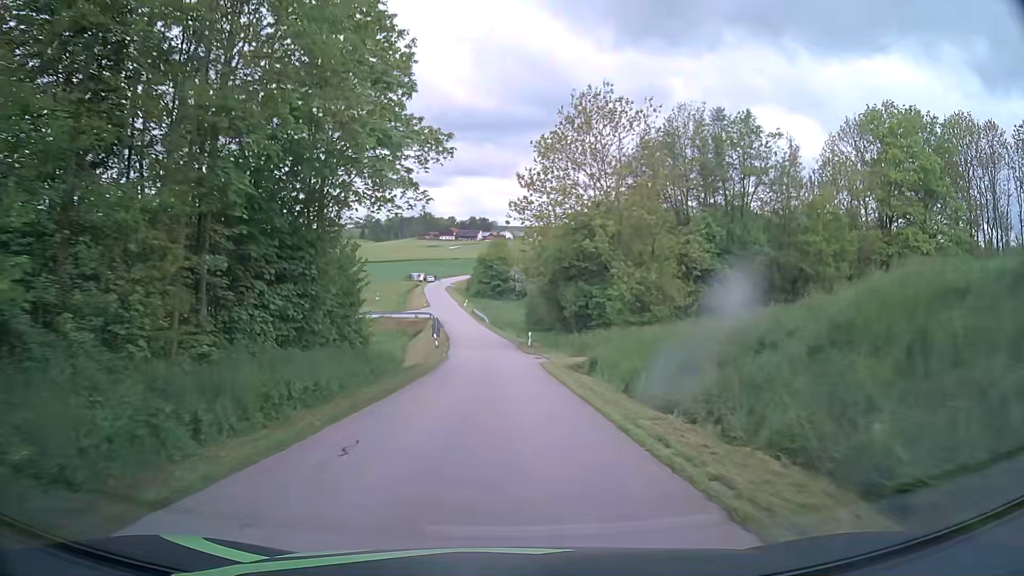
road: unclassified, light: Day
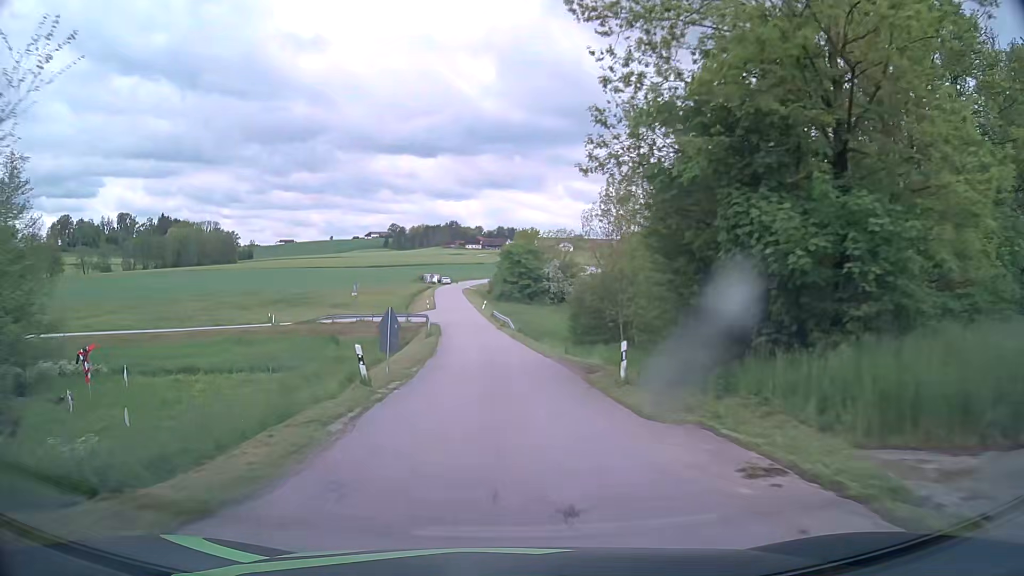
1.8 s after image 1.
(-0.5, +27.7) m; -2°
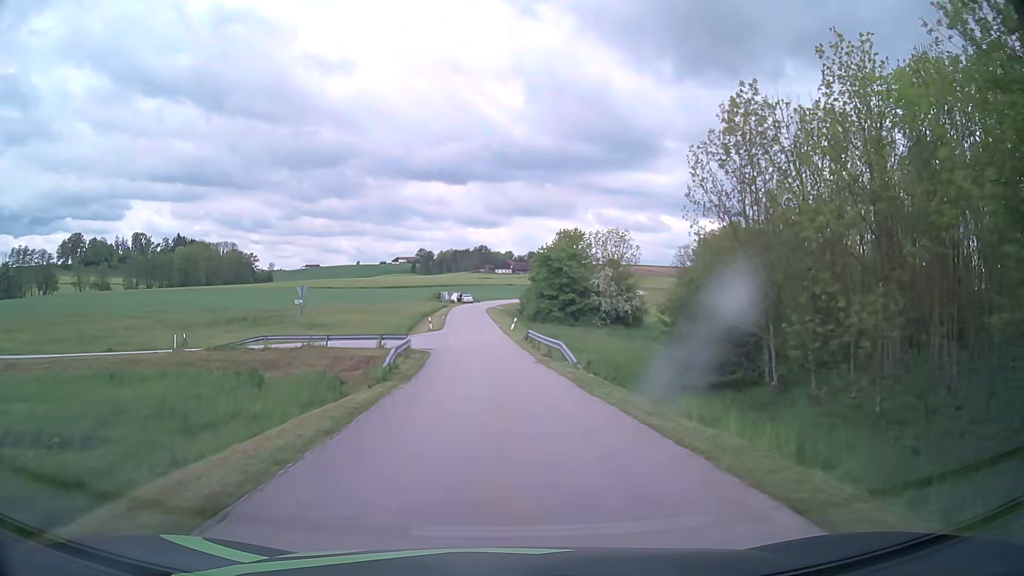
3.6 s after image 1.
(-0.7, +24.5) m; -3°
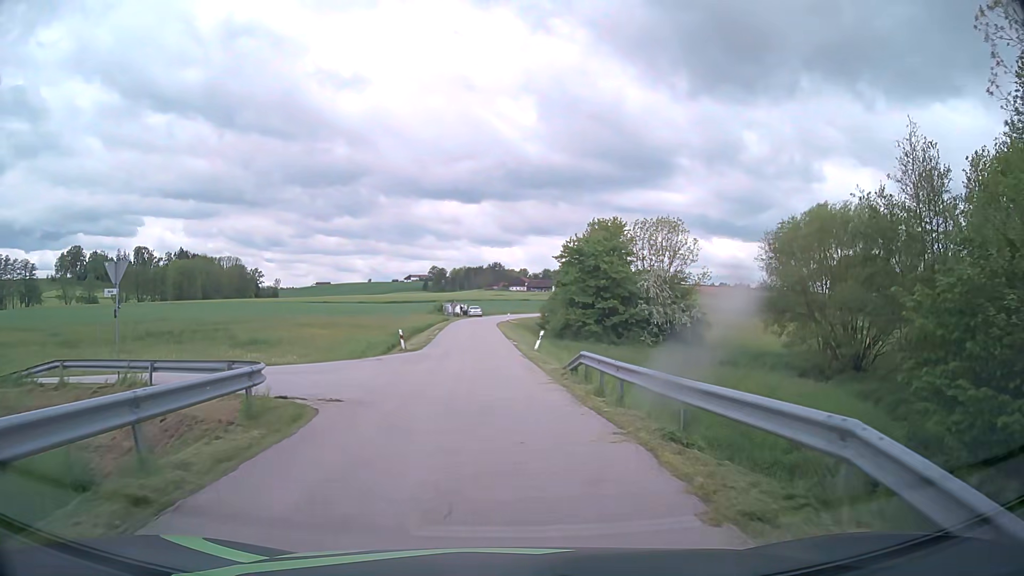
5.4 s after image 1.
(-0.1, +19.9) m; -1°
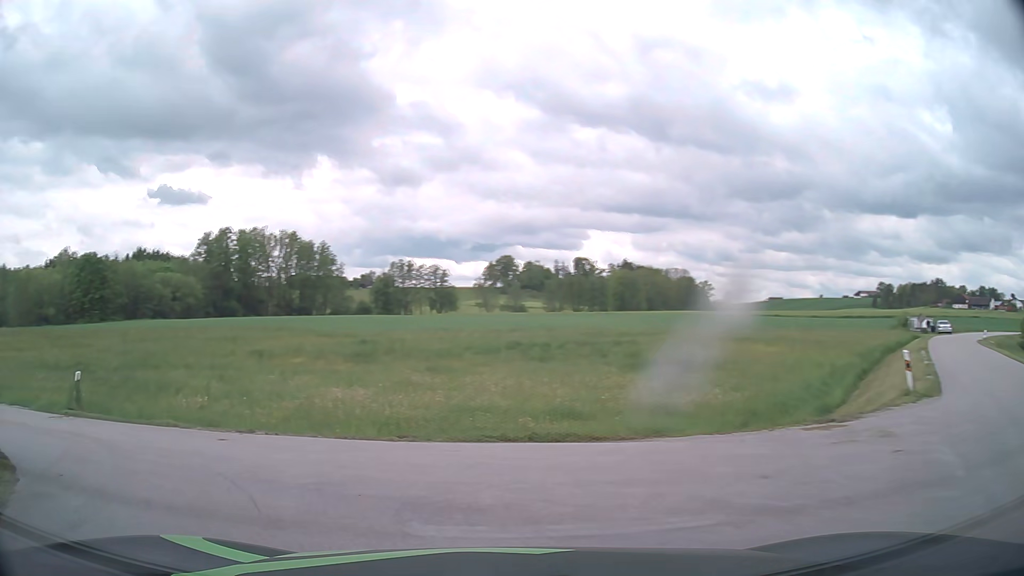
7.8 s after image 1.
(-2.6, +15.8) m; -40°
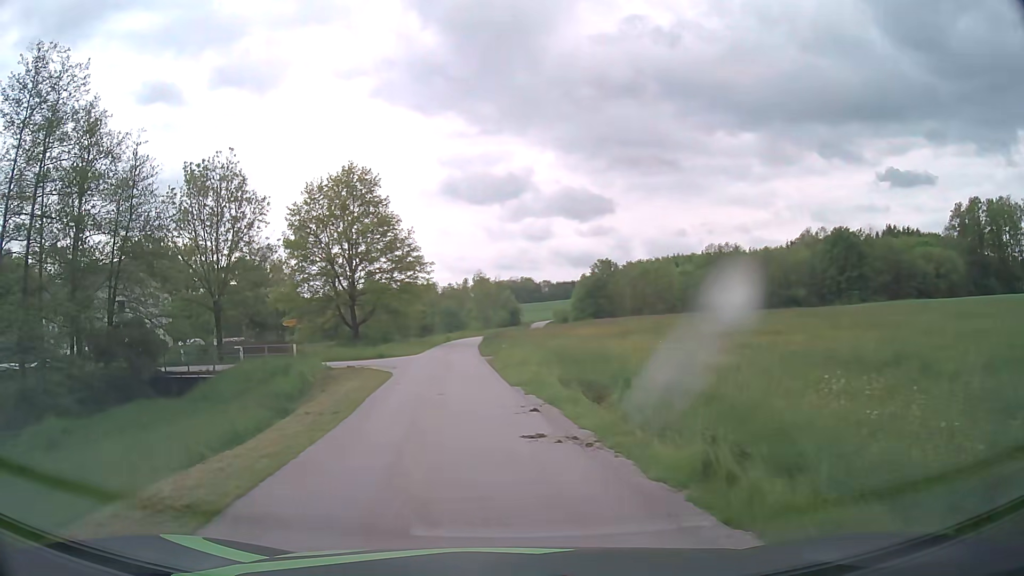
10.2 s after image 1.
(-9.1, +12.3) m; -63°
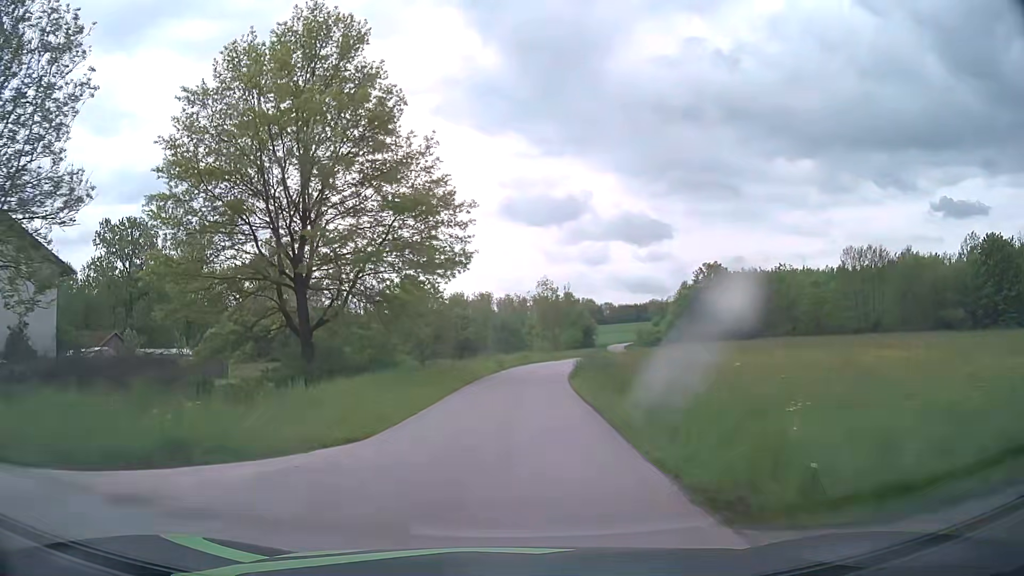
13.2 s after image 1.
(-2.6, +31.4) m; -5°
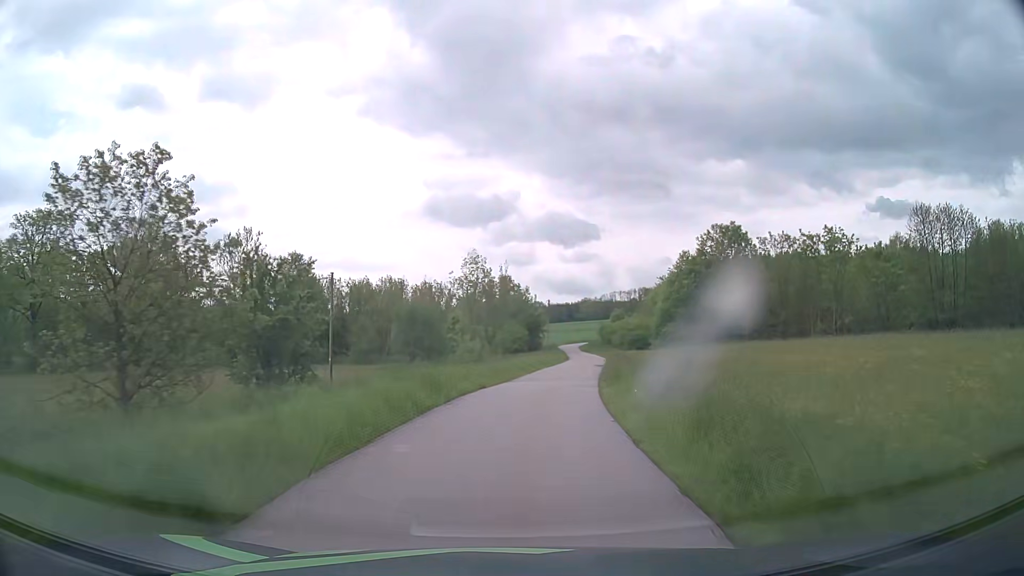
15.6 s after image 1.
(+1.2, +32.1) m; +6°
(0, +10) (+1, +20) (+3, +30) (+4, +40) (+6, +50) (+7, +60) (+8, +69) (+9, +79) (+9, +89) (+10, +99) m
